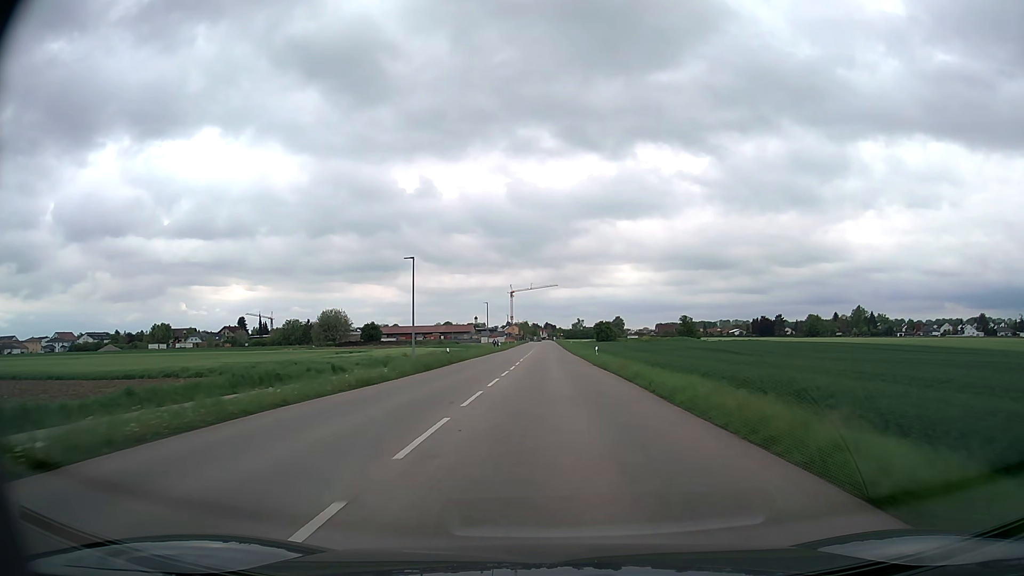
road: tertiary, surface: asphalt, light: Day
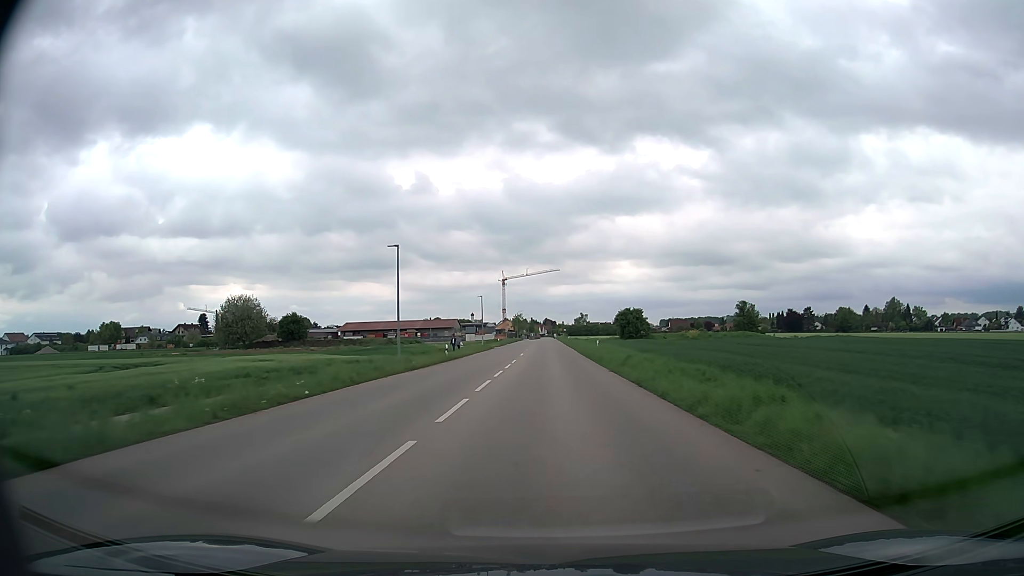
(+0.1, +50.6) m; 0°
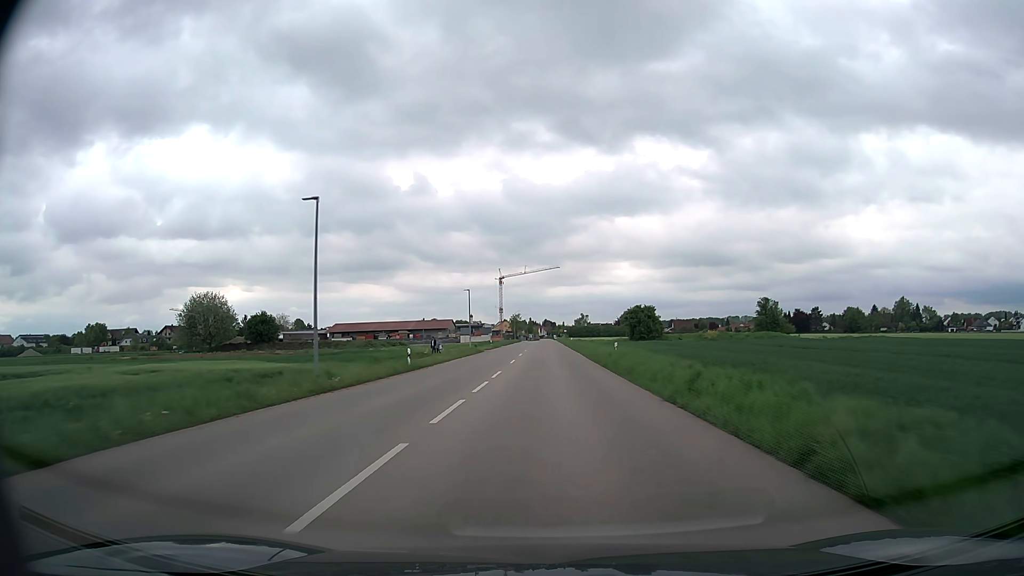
(0.0, +12.4) m; 0°
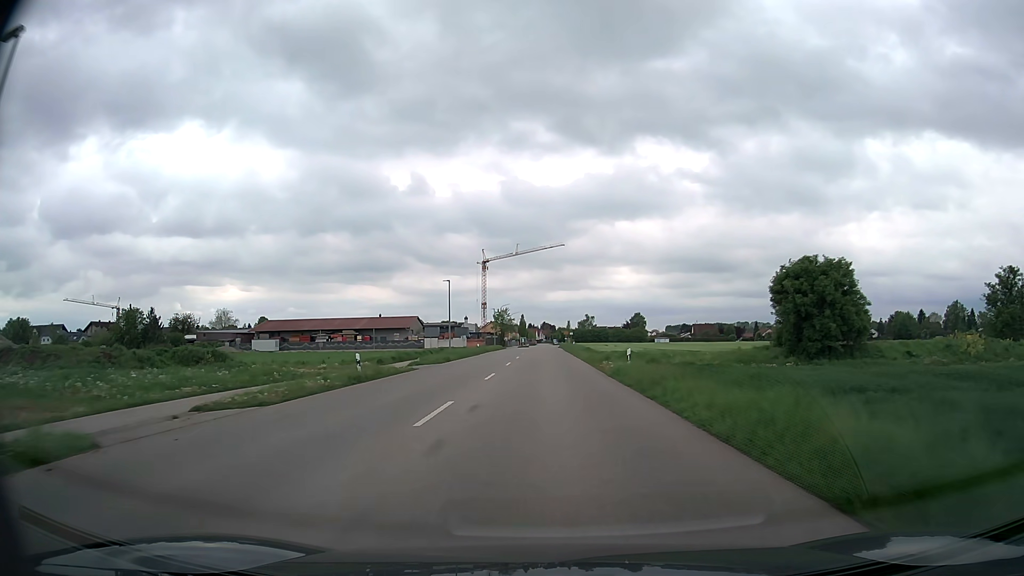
(0.0, +60.2) m; 0°
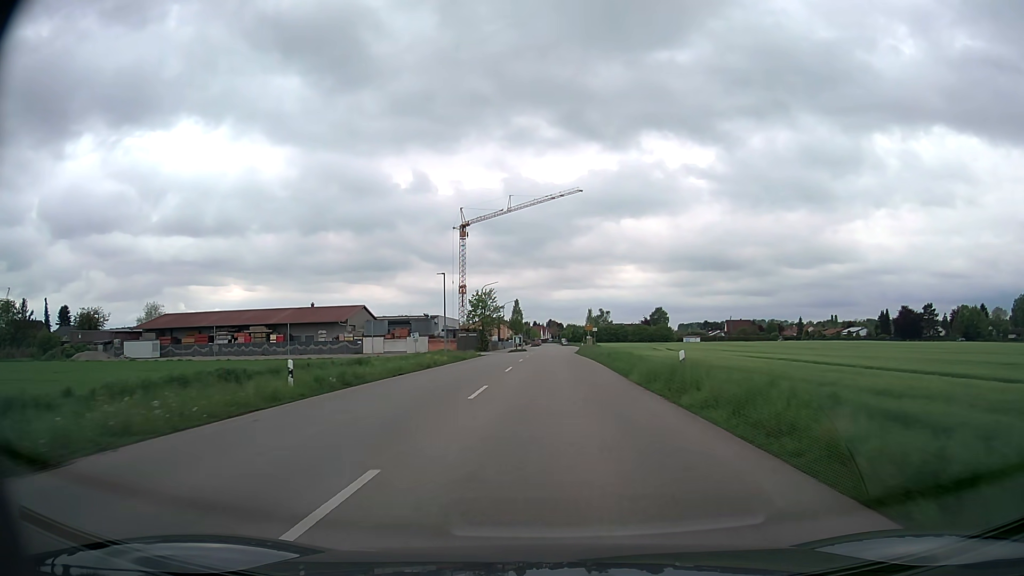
(-0.3, +55.2) m; -1°
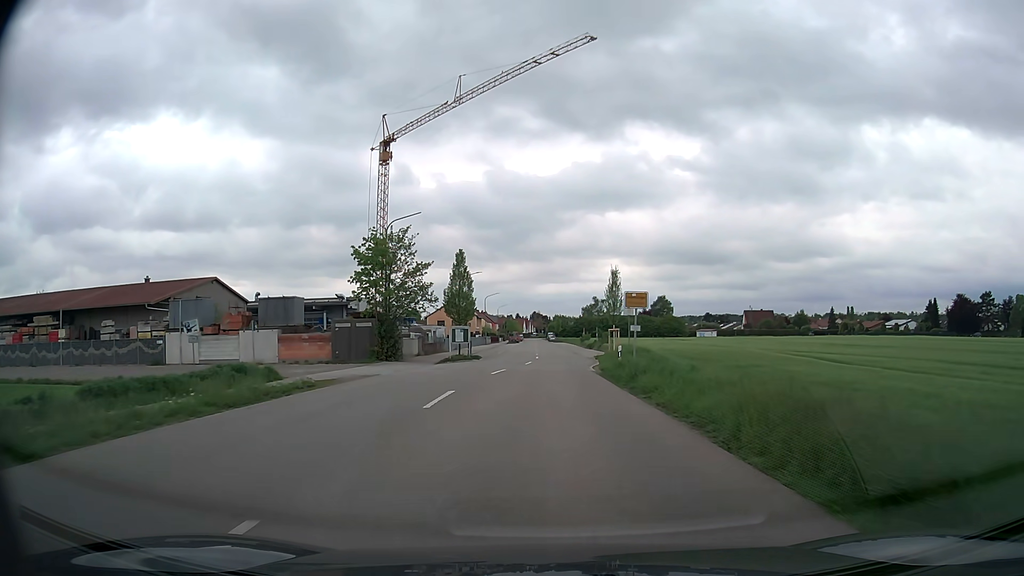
(+0.6, +49.9) m; +1°
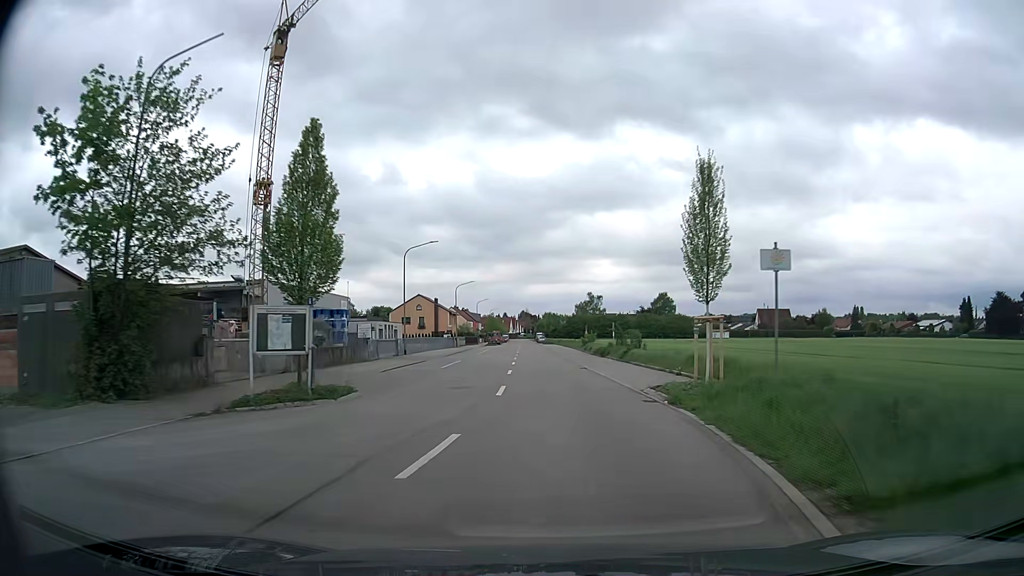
(+0.2, +28.3) m; +1°
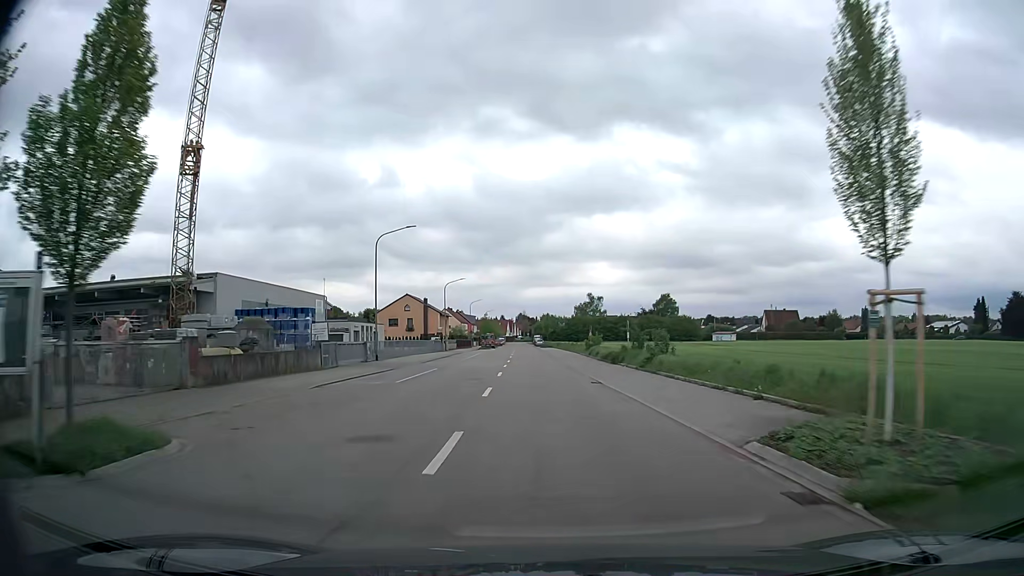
(0.0, +9.4) m; 0°
(0, +10) (0, +20) (0, +30) (-1, +40) (-1, +50) (-2, +60) (-2, +70) (-2, +80) (-3, +90) (-3, +100) m
